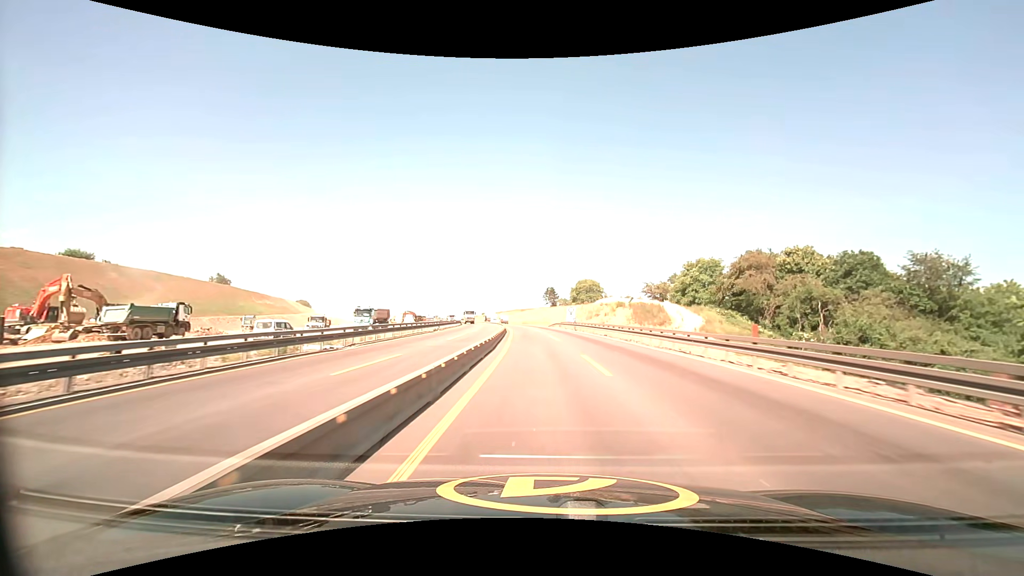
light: Day
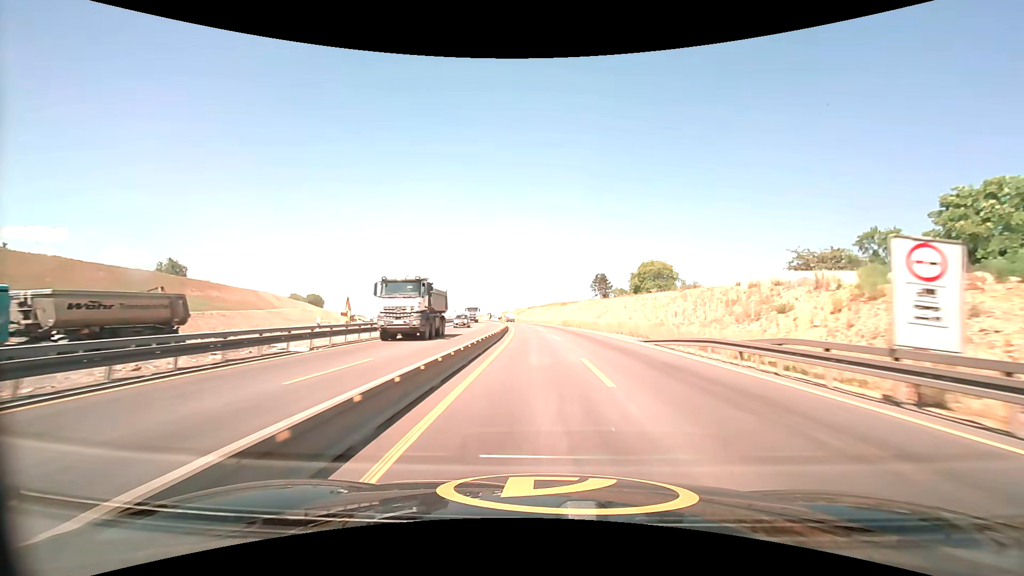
(-1.9, +55.7) m; -4°
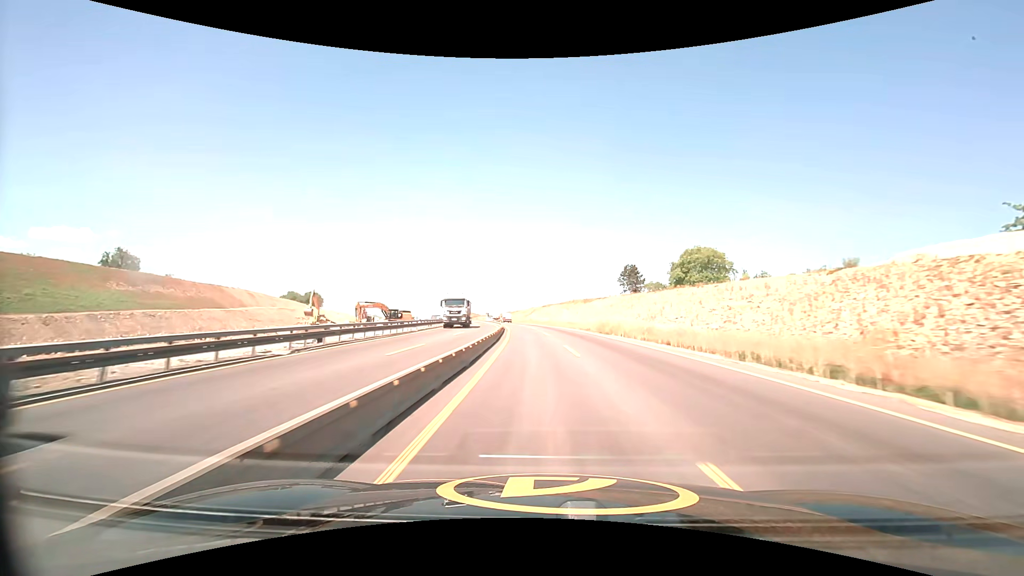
(-0.5, +28.4) m; -2°
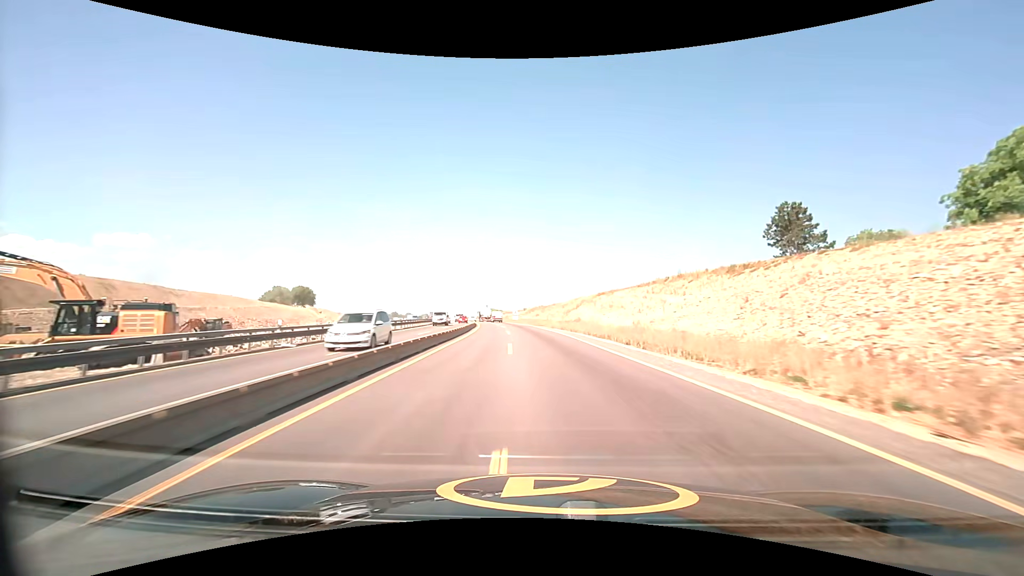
(-2.1, +71.1) m; -4°
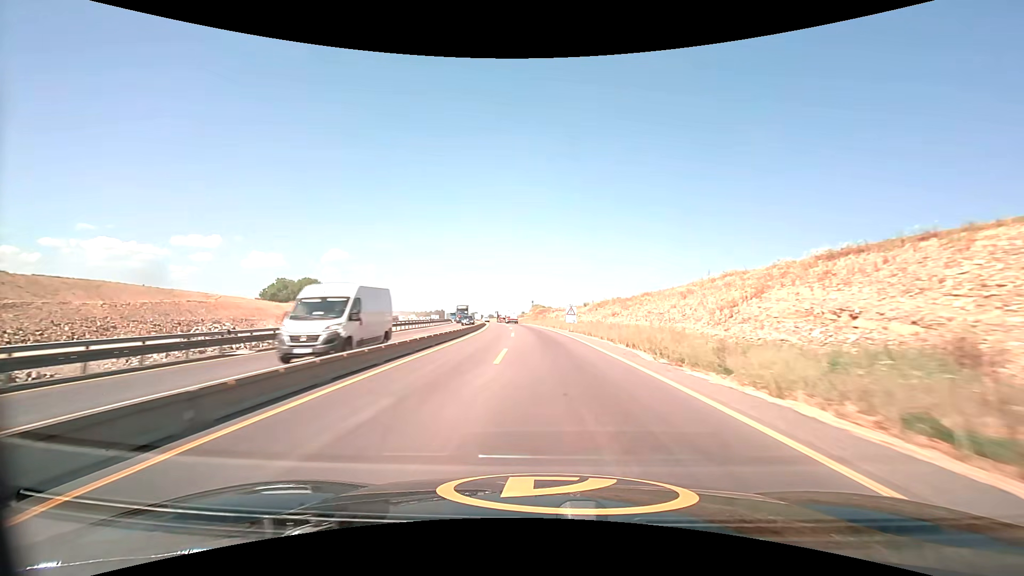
(-3.1, +56.7) m; -6°
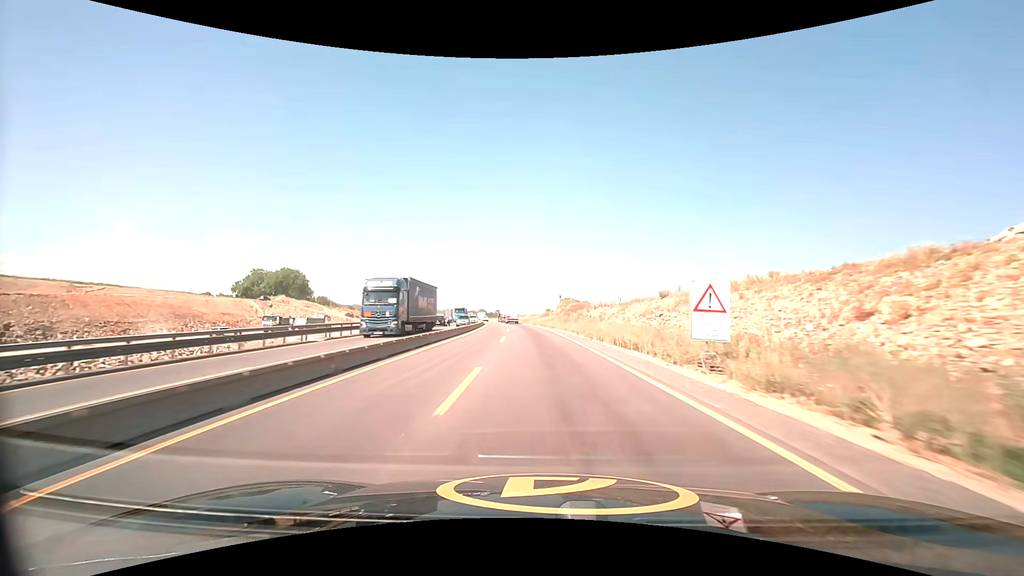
(-0.9, +42.8) m; -3°
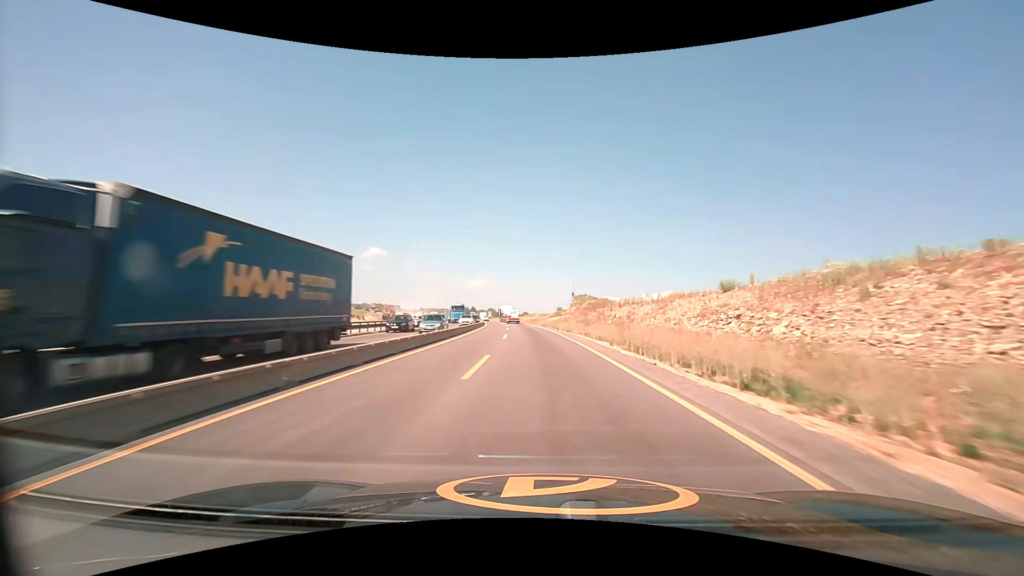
(-0.1, +14.3) m; -1°
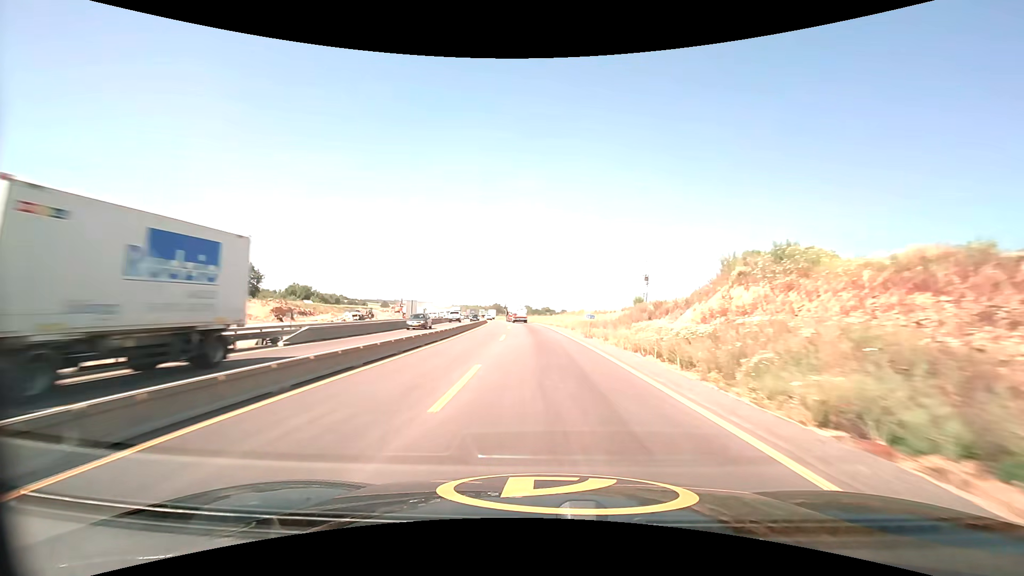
(-2.3, +57.1) m; -4°
(0, +10) (0, +20) (-1, +30) (-1, +40) (-2, +50) (-2, +60) (-3, +70) (-4, +80) (-5, +90) (-7, +100) m
